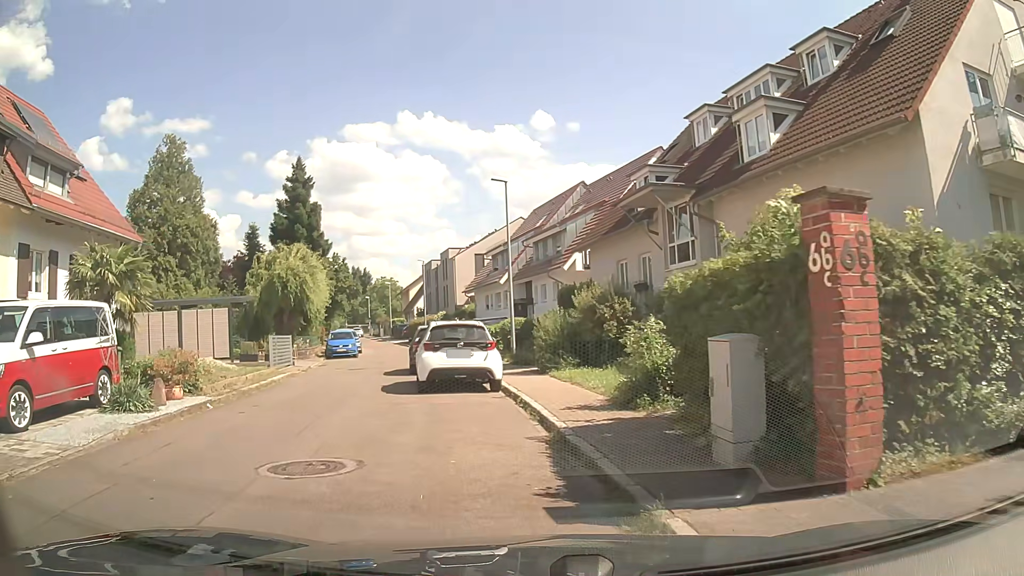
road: residential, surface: asphalt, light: Day
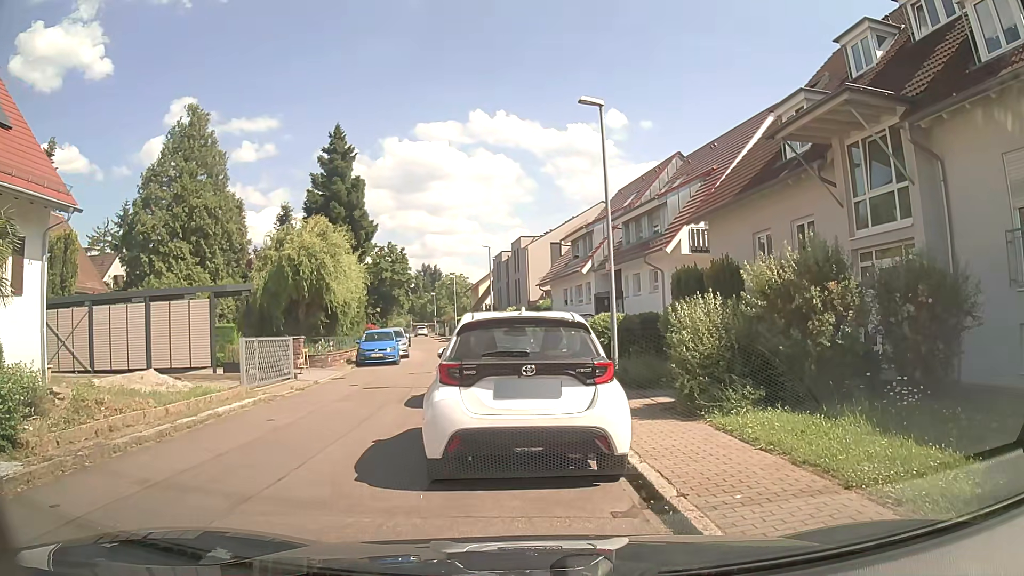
(-0.7, +8.1) m; -7°
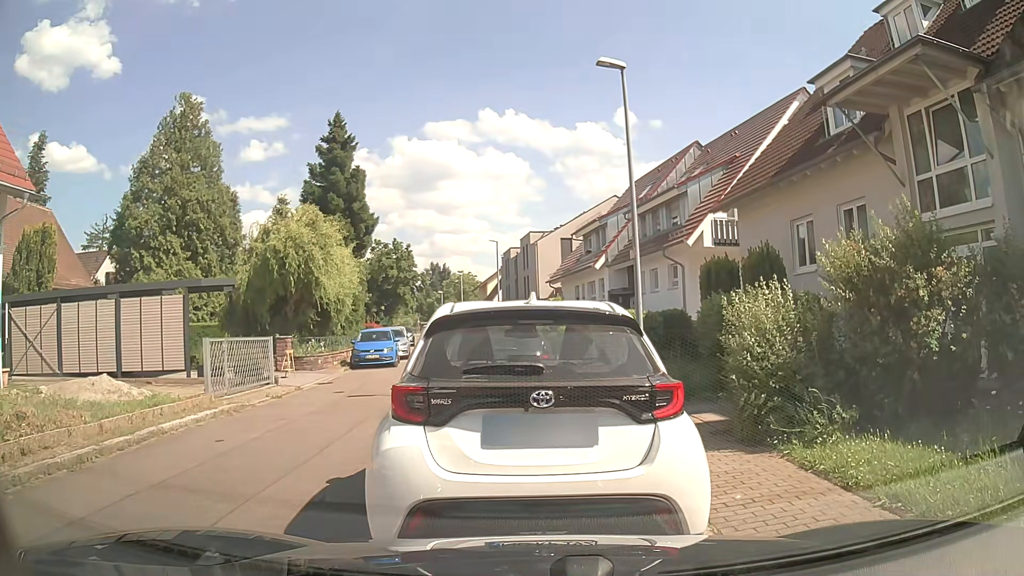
(0.0, +2.2) m; 0°
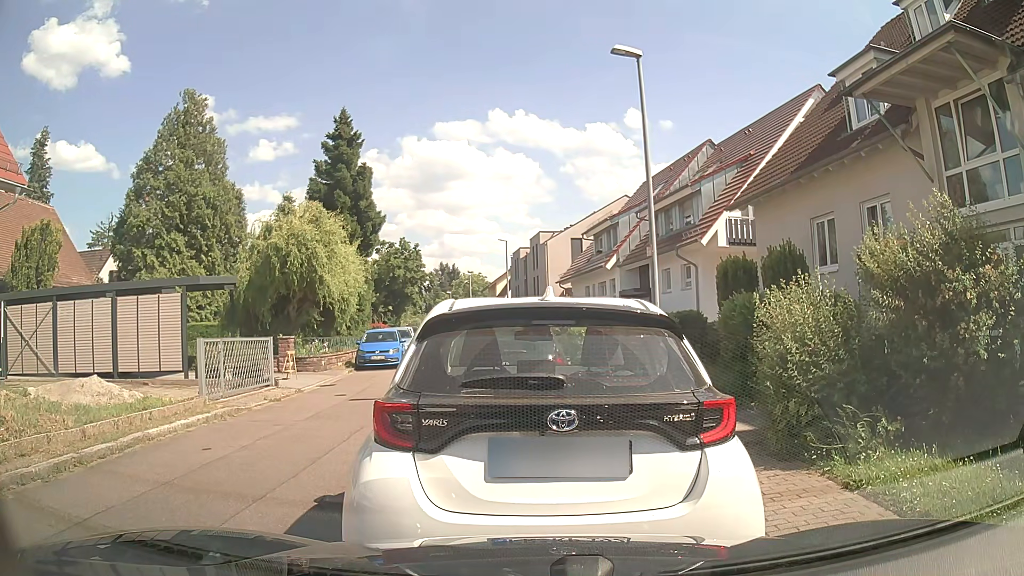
(0.0, +0.7) m; 0°
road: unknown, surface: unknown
